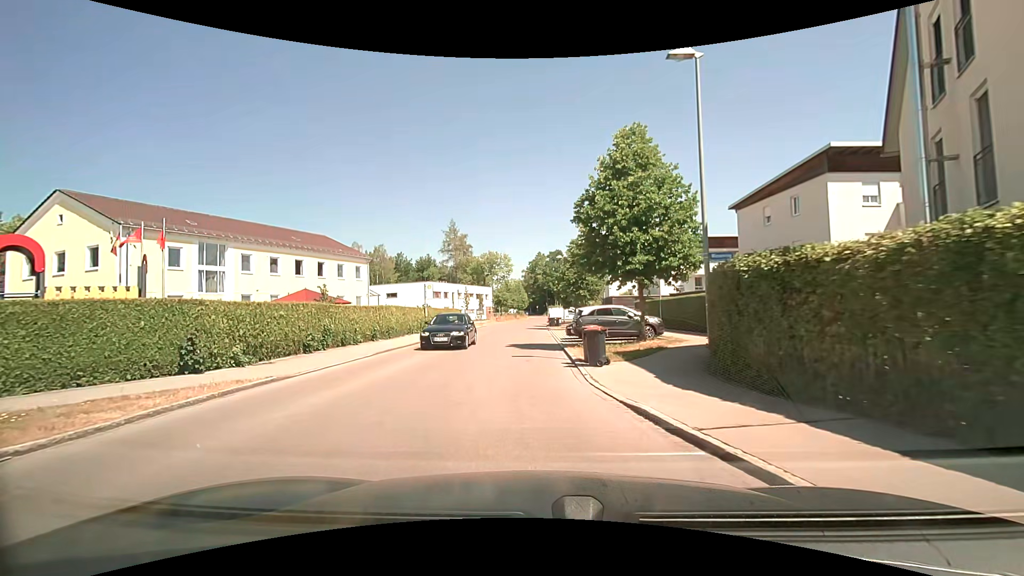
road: residential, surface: asphalt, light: Day
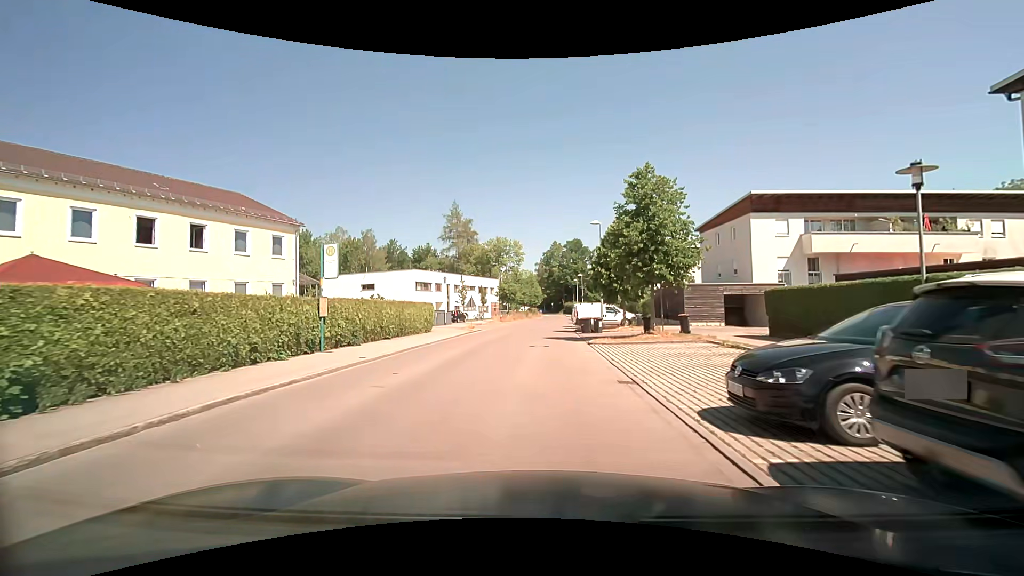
(-0.6, +20.3) m; -1°
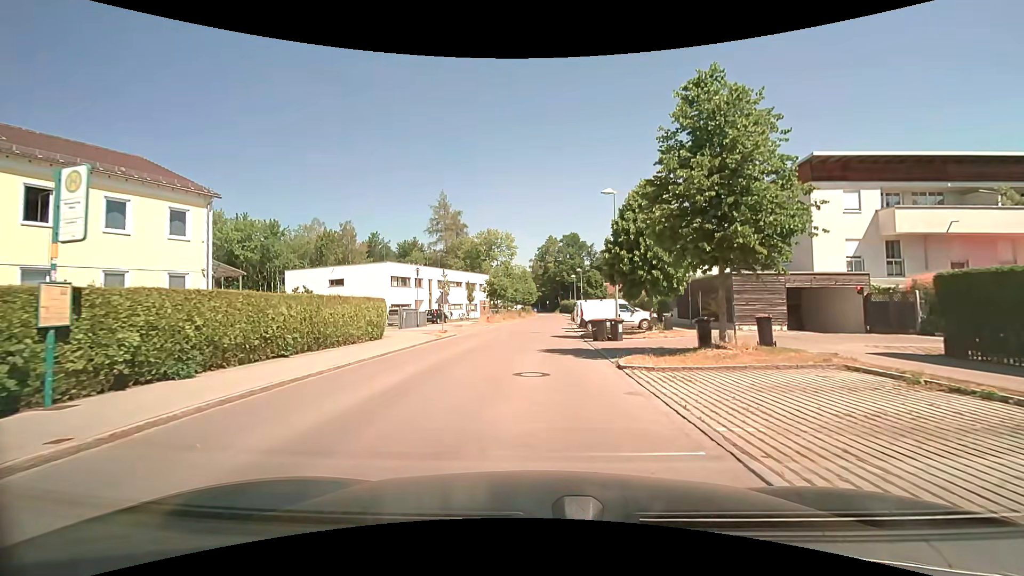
(0.0, +9.0) m; 0°
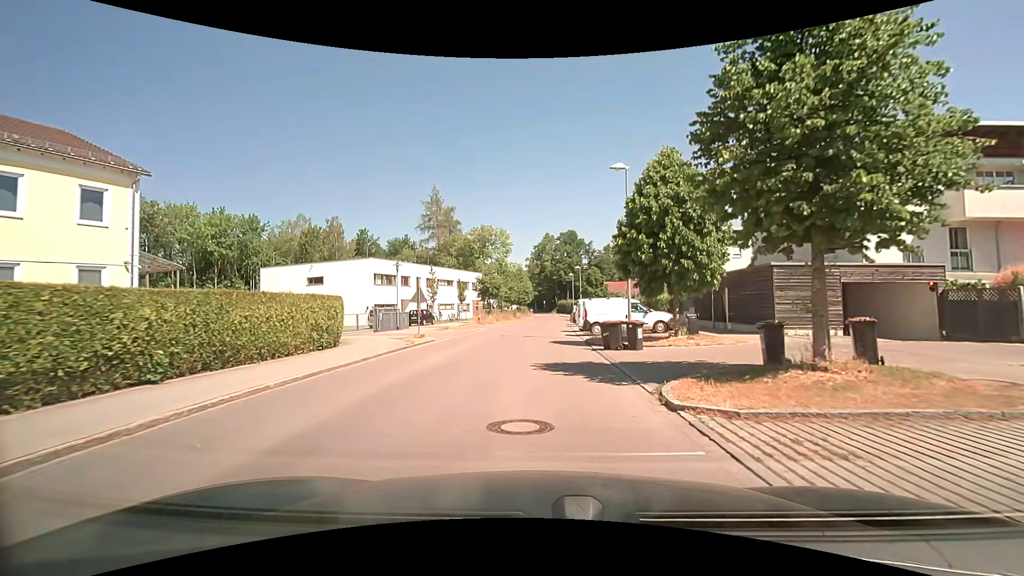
(0.0, +4.7) m; 0°
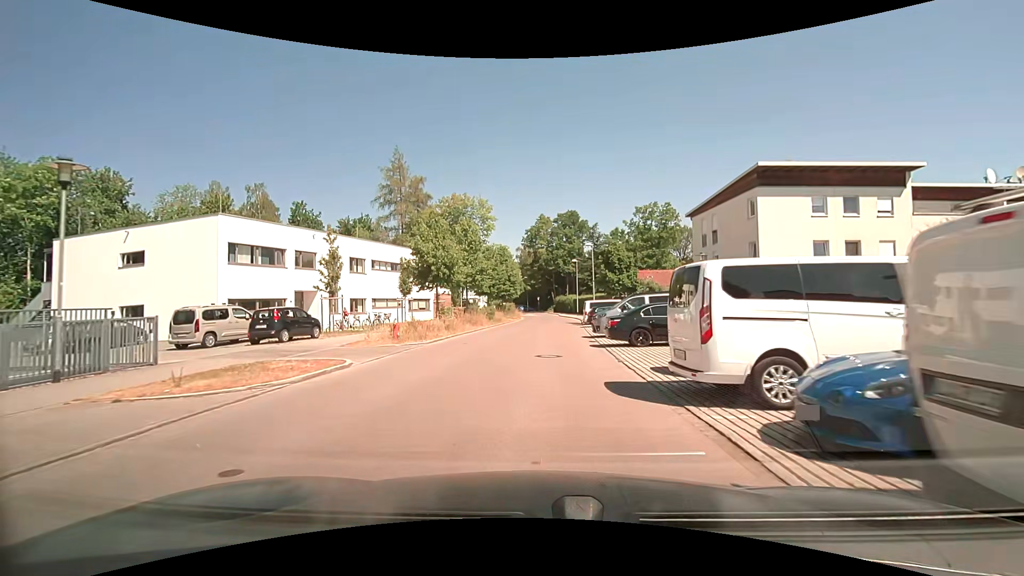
(+0.2, +24.3) m; +1°
(0, +10) (0, +20) (+1, +30) (+1, +40) (+2, +50) (+2, +60) (+2, +70) (+1, +80) (0, +90) (-2, +99) m
